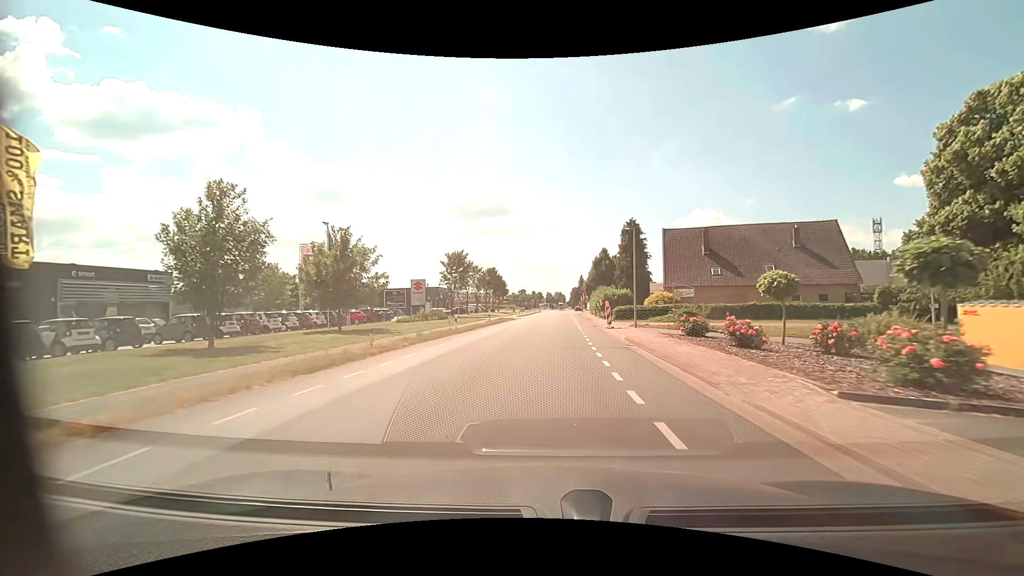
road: unclassified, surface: asphalt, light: Day
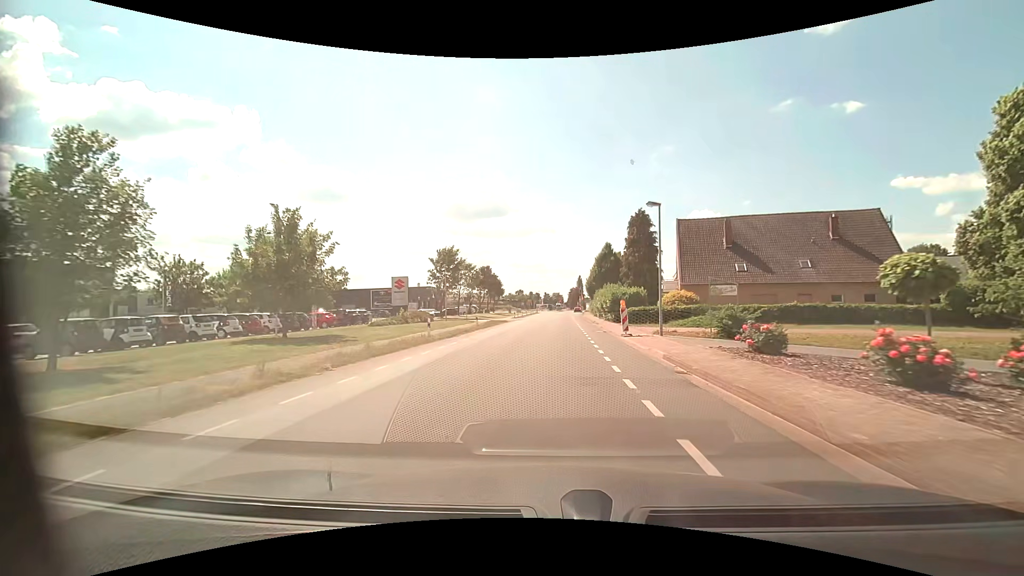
(+0.1, +6.9) m; 0°
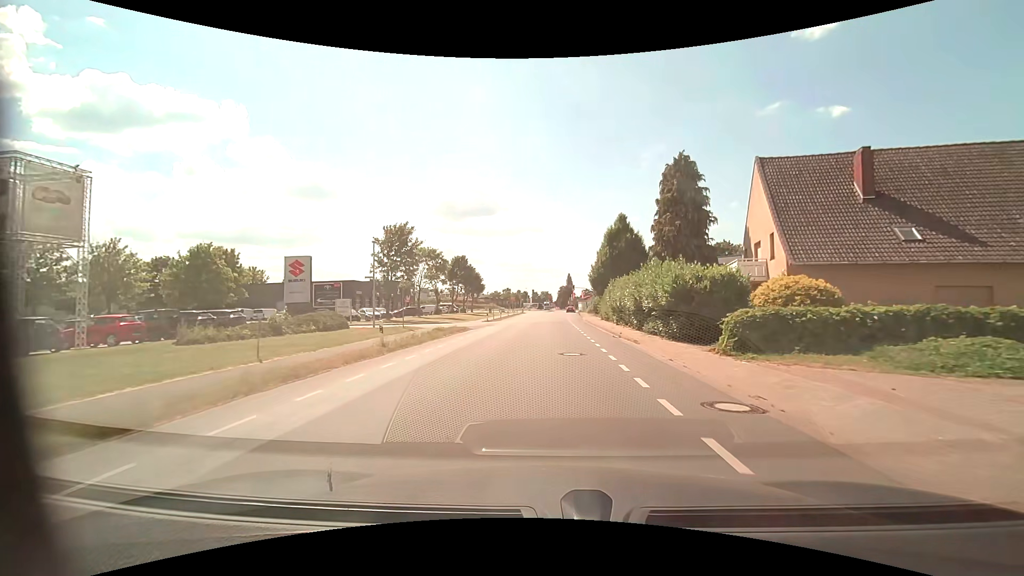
(+0.3, +20.8) m; +1°
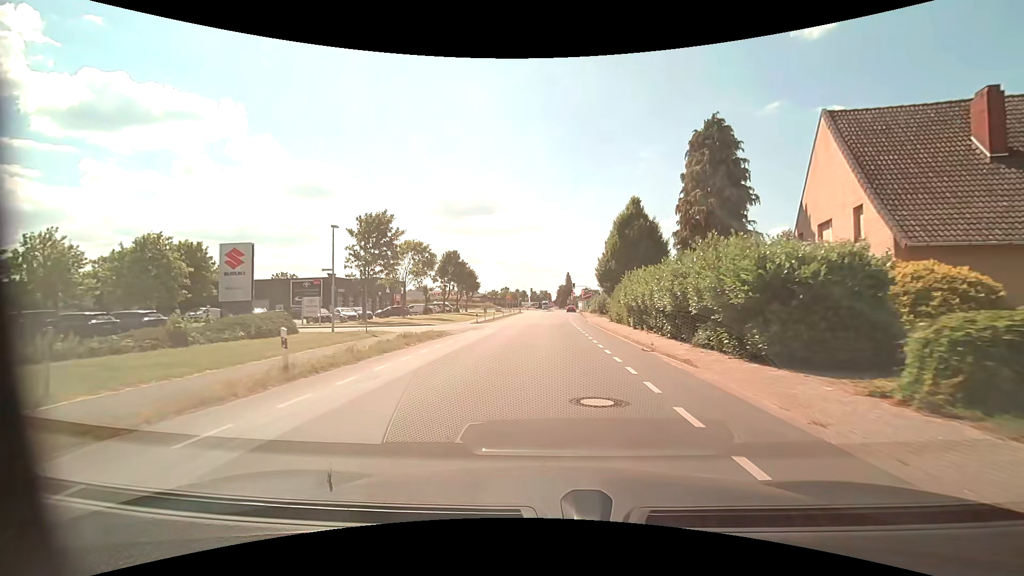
(0.0, +6.9) m; 0°
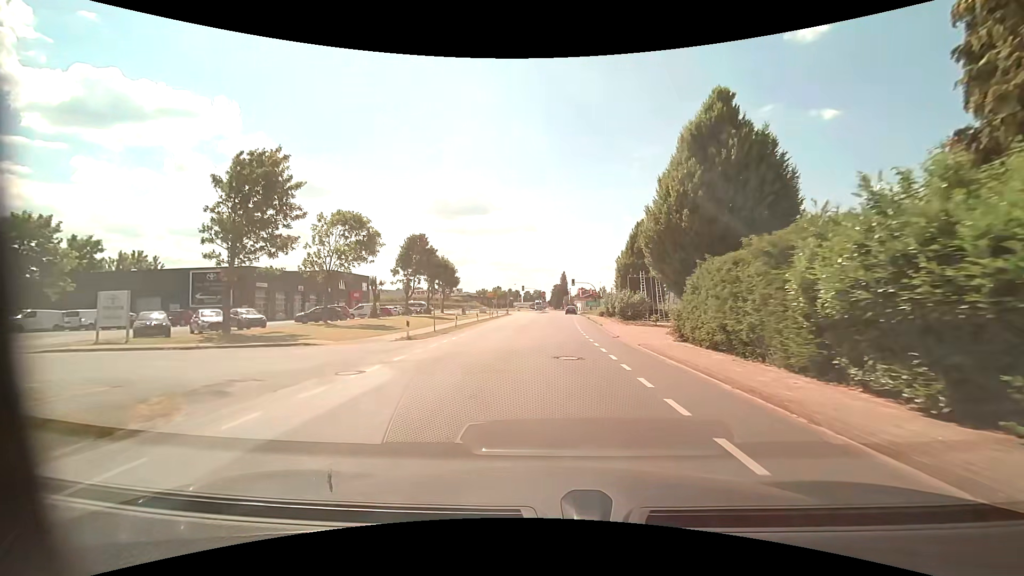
(+0.1, +20.2) m; +1°
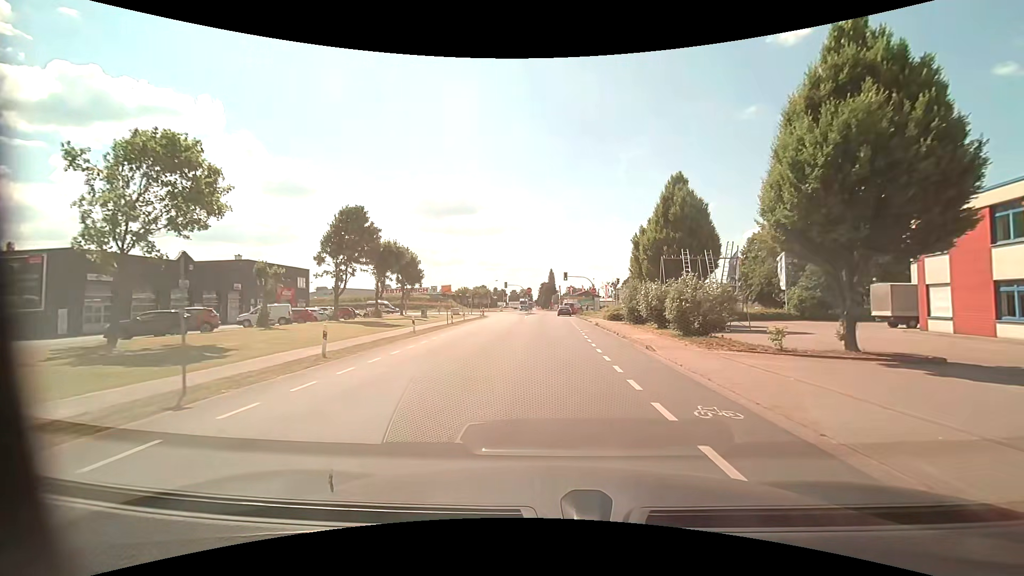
(+0.1, +19.0) m; +1°
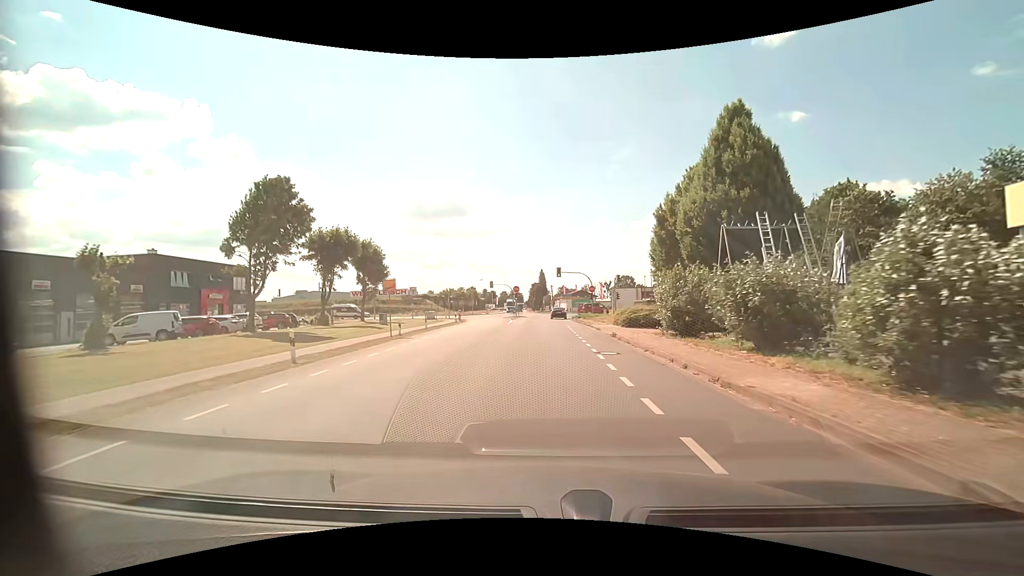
(+0.1, +12.3) m; +1°
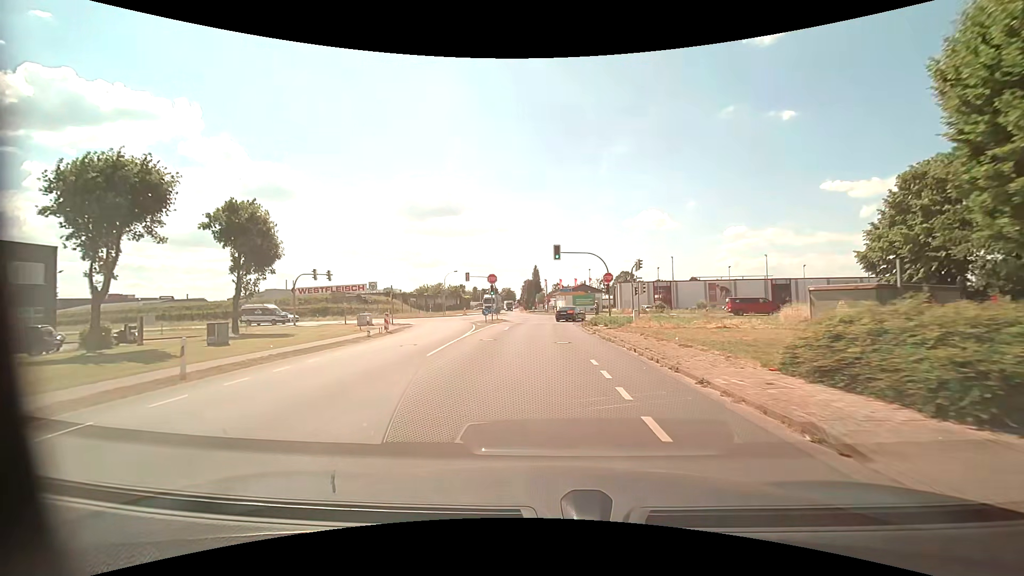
(0.0, +23.9) m; 0°
(0, +10) (0, +20) (0, +30) (0, +40) (+2, +50) (+9, +56) (+19, +55) (+29, +54) (+39, +53) (+49, +51) m
